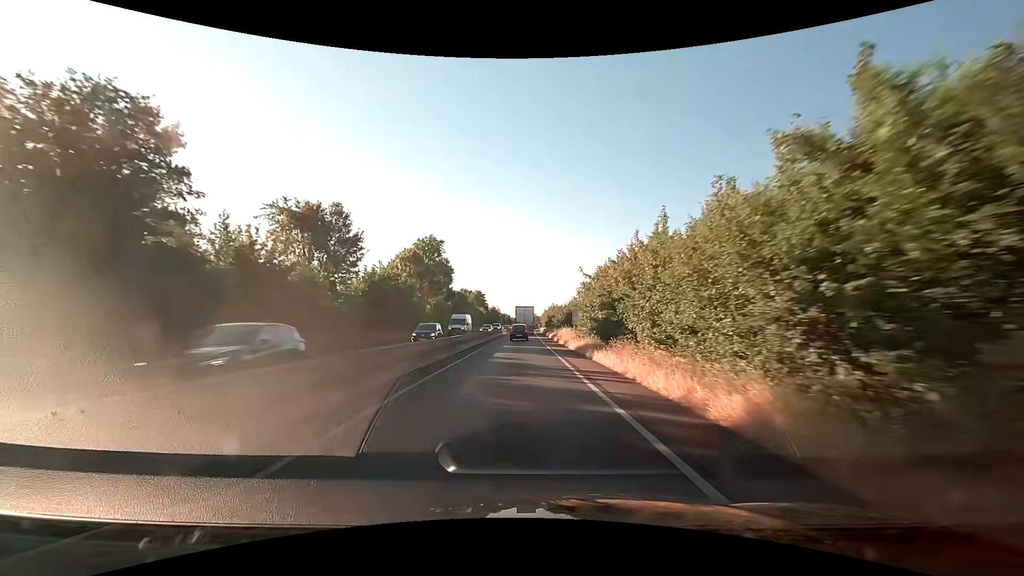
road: trunk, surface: asphalt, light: Day
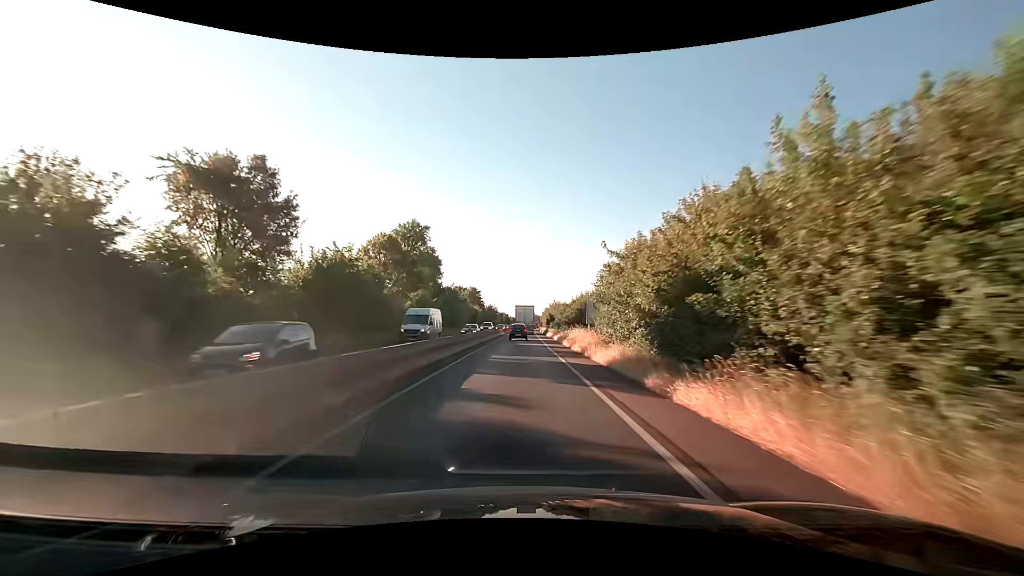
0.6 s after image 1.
(0.0, +10.9) m; 0°
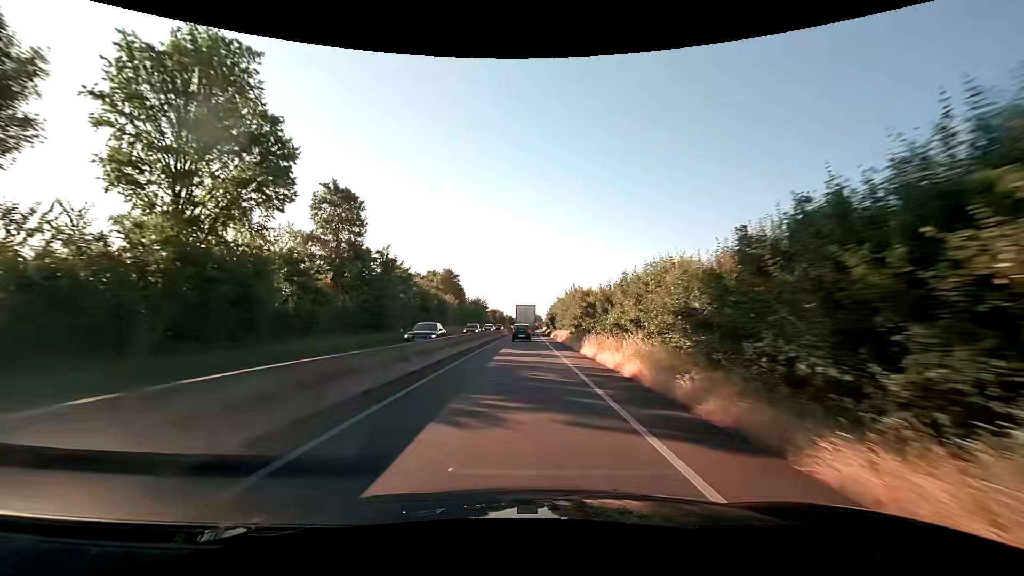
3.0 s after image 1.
(+0.1, +42.4) m; 0°
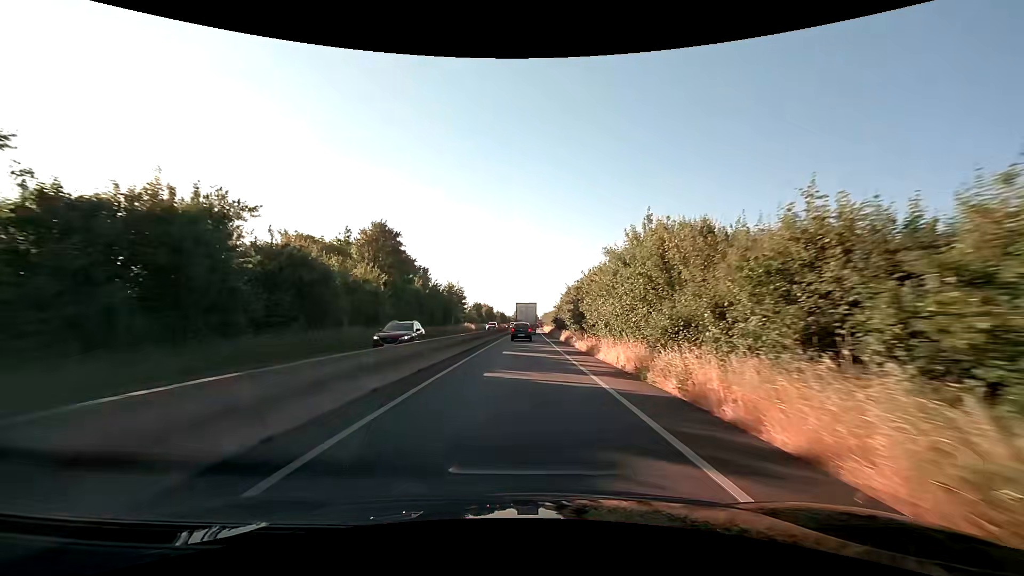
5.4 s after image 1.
(+0.1, +40.2) m; 0°
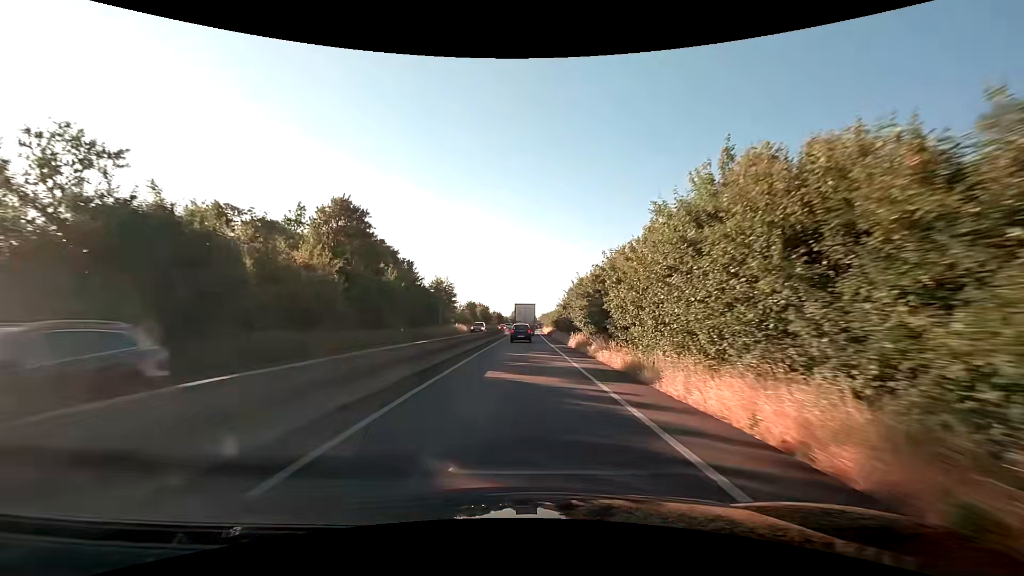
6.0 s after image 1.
(0.0, +9.7) m; 0°
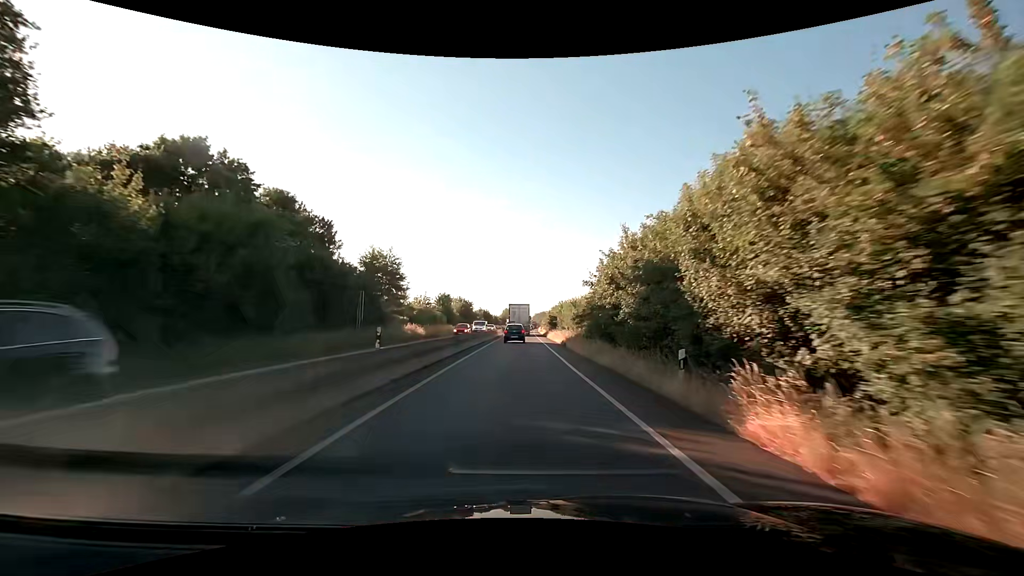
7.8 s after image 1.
(+0.1, +28.5) m; +1°
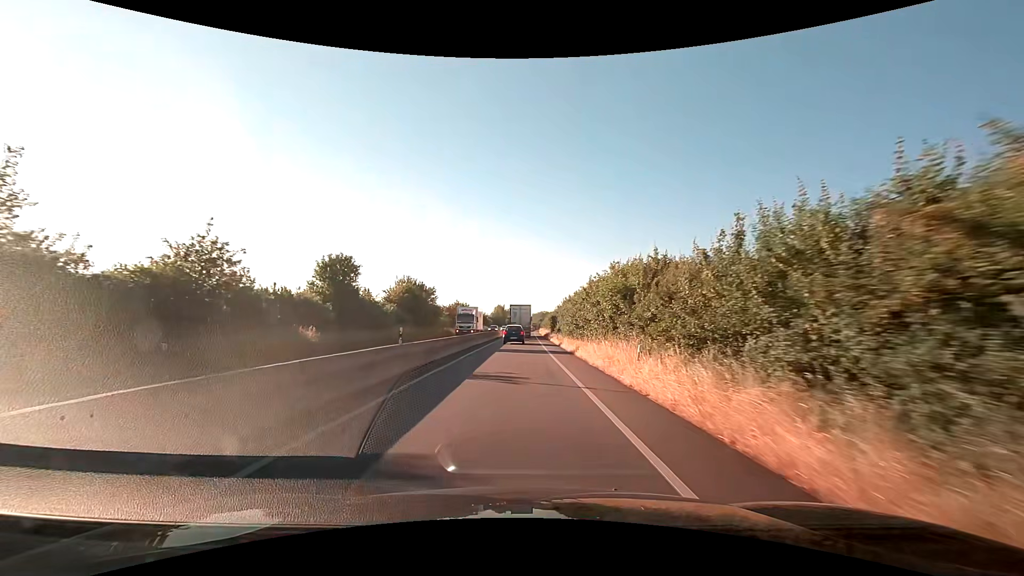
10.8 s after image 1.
(+0.1, +46.9) m; 0°
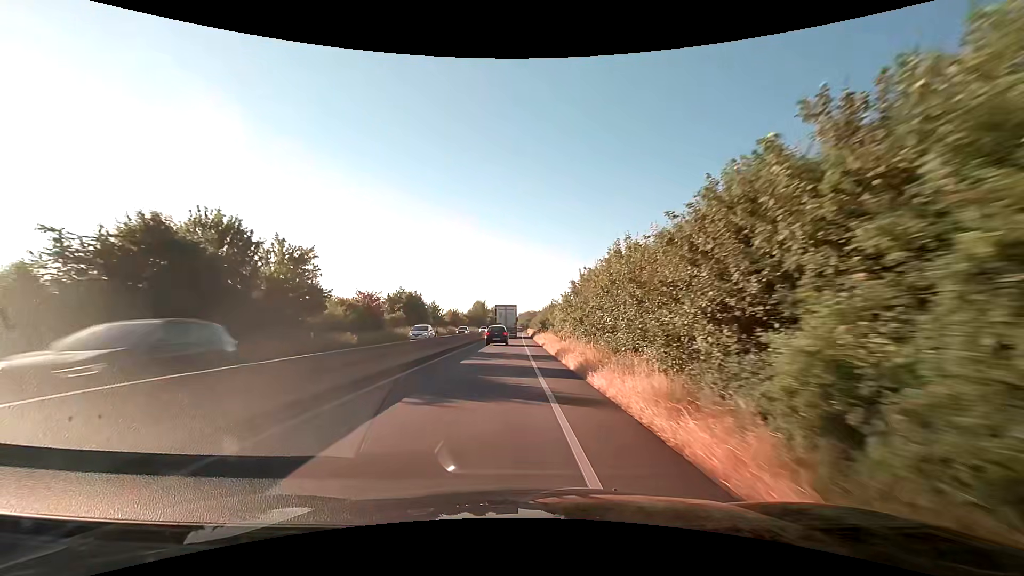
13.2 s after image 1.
(+0.8, +37.6) m; +2°
(0, +10) (0, +20) (0, +30) (-1, +40) (-1, +50) (-1, +60) (-1, +70) (-1, +80) (-2, +90) (-2, +100) m
